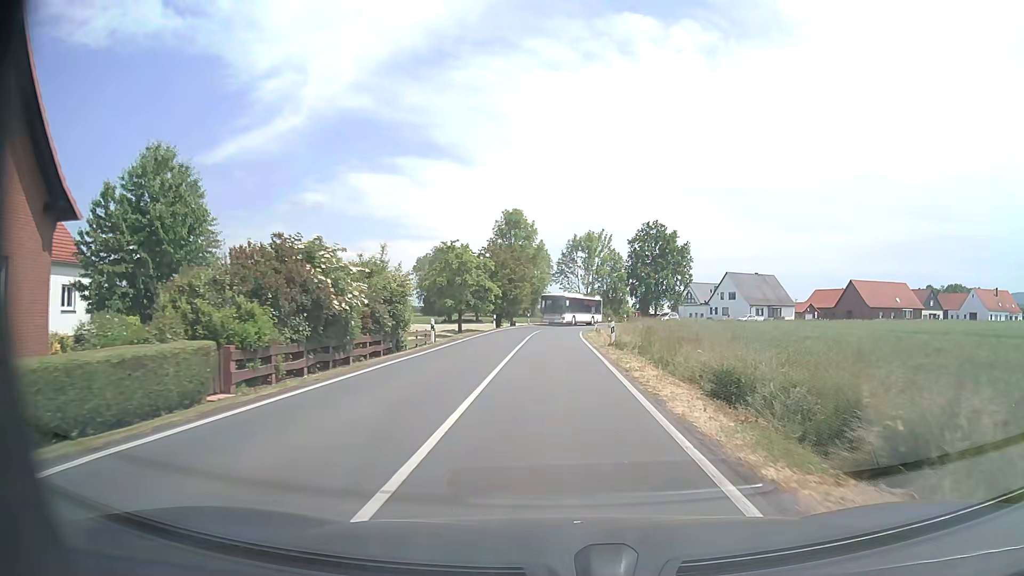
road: secondary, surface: asphalt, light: Day
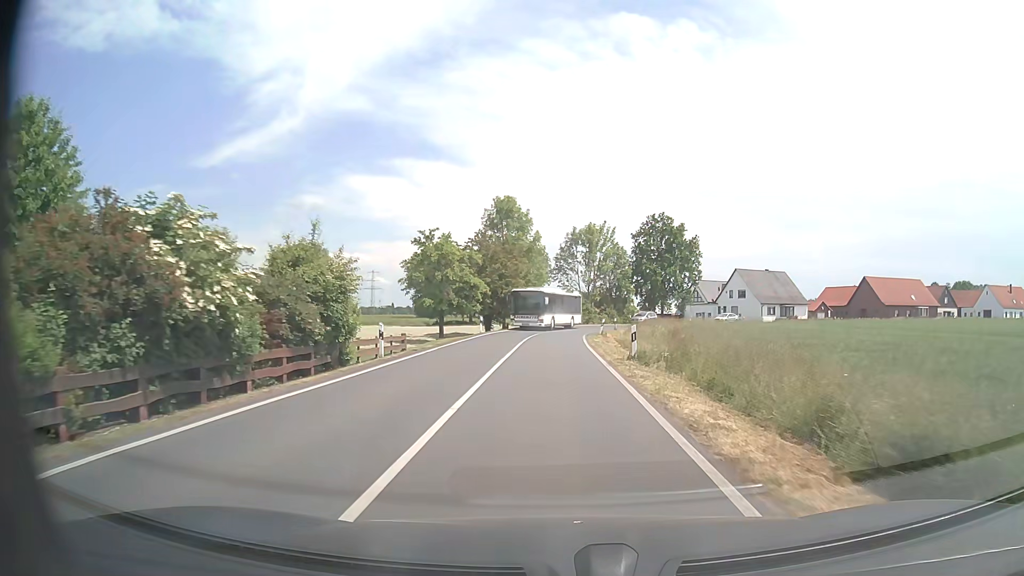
(0.0, +7.9) m; 0°
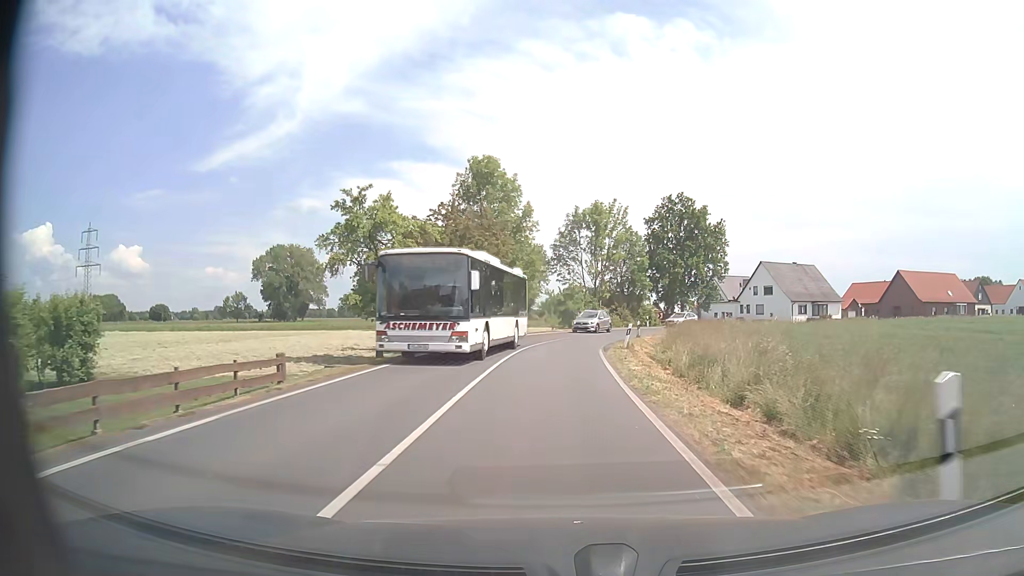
(0.0, +15.8) m; 0°
